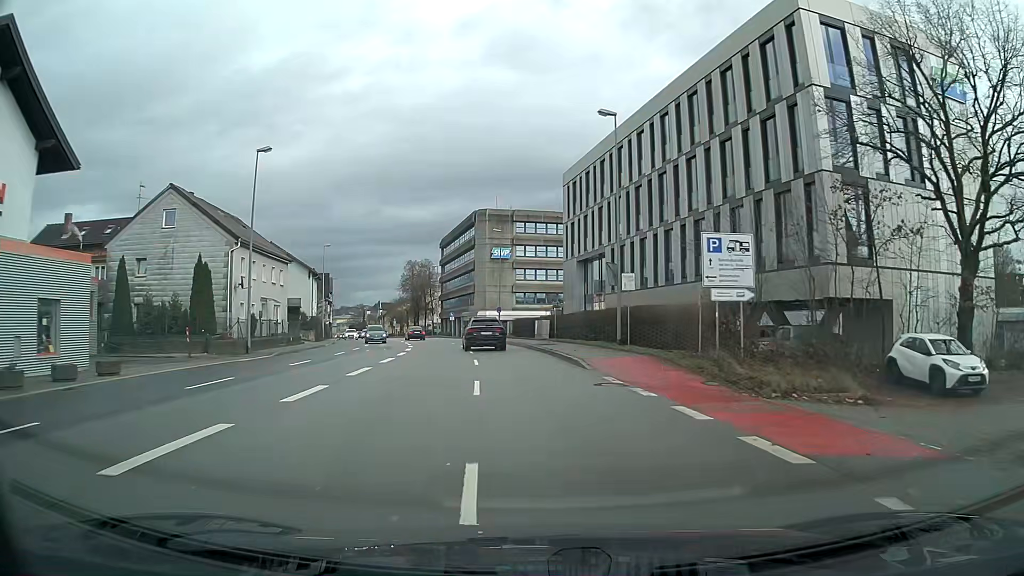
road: primary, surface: asphalt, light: Day
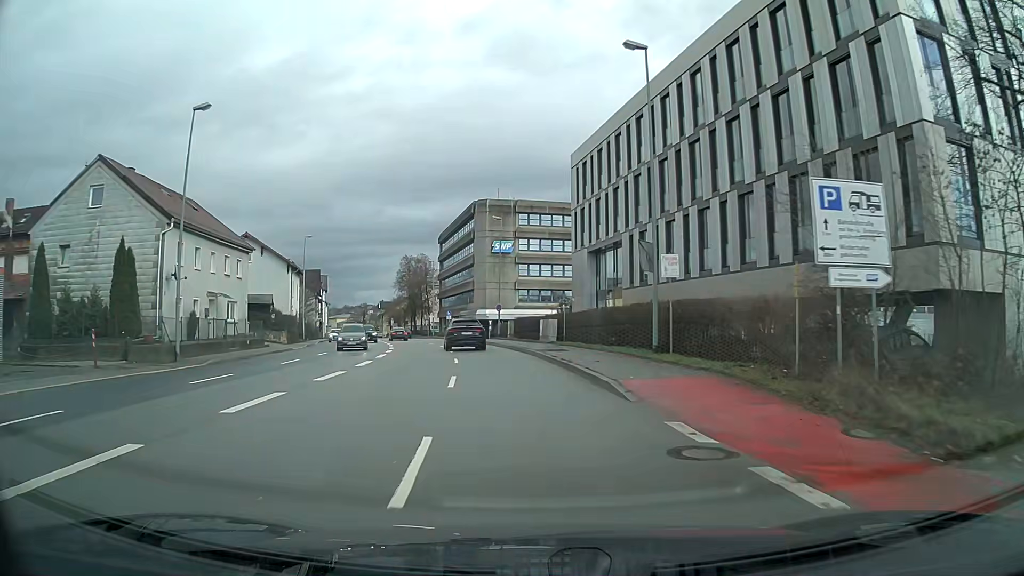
(-0.1, +7.6) m; -1°
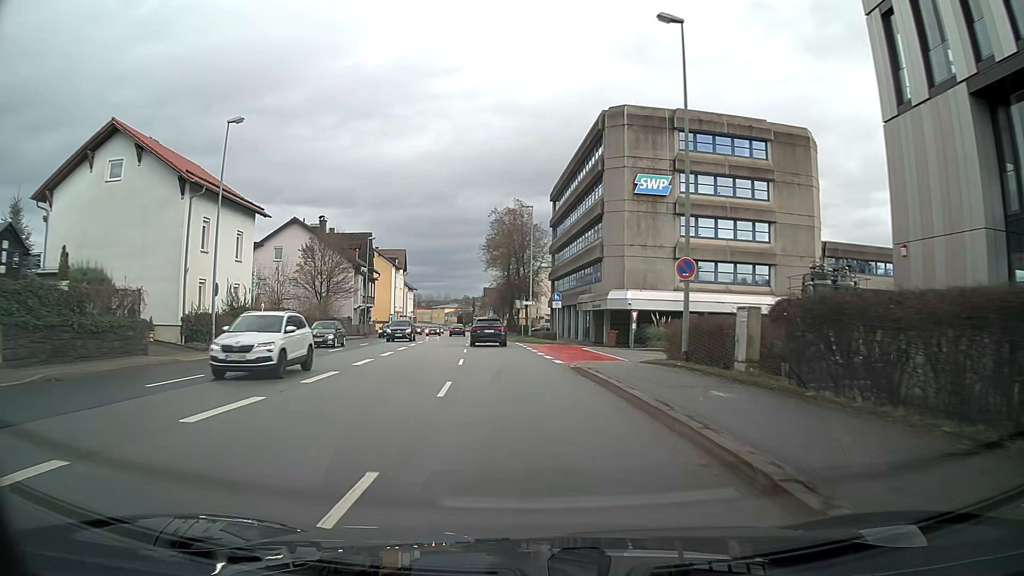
(-3.4, +38.1) m; -10°
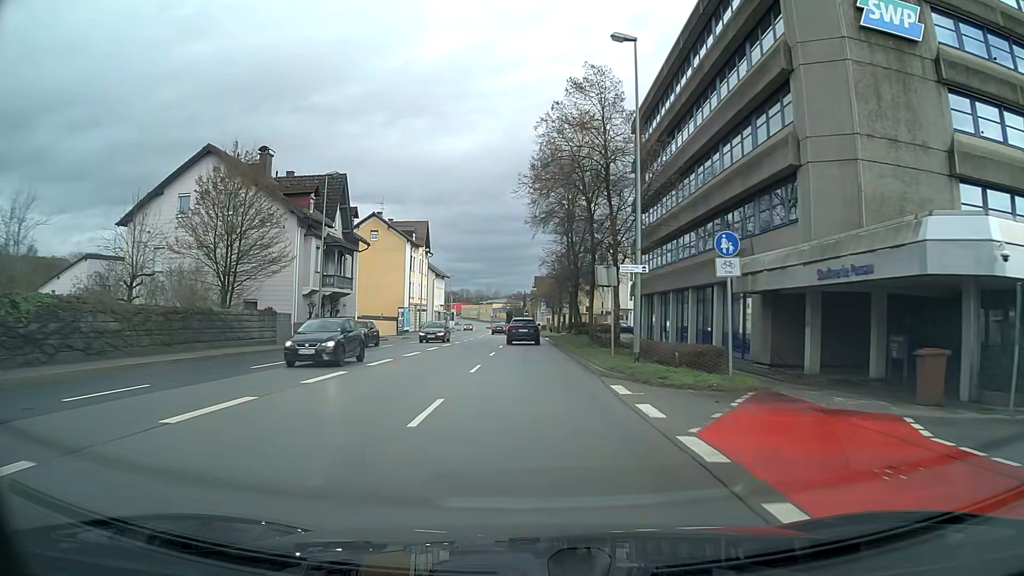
(-1.5, +30.8) m; -4°
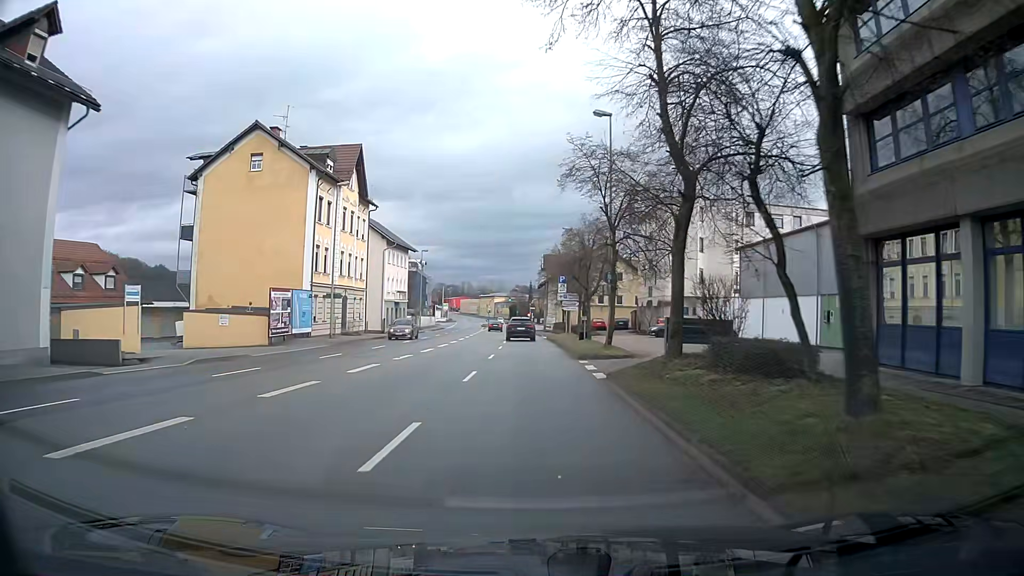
(-0.2, +38.6) m; -2°
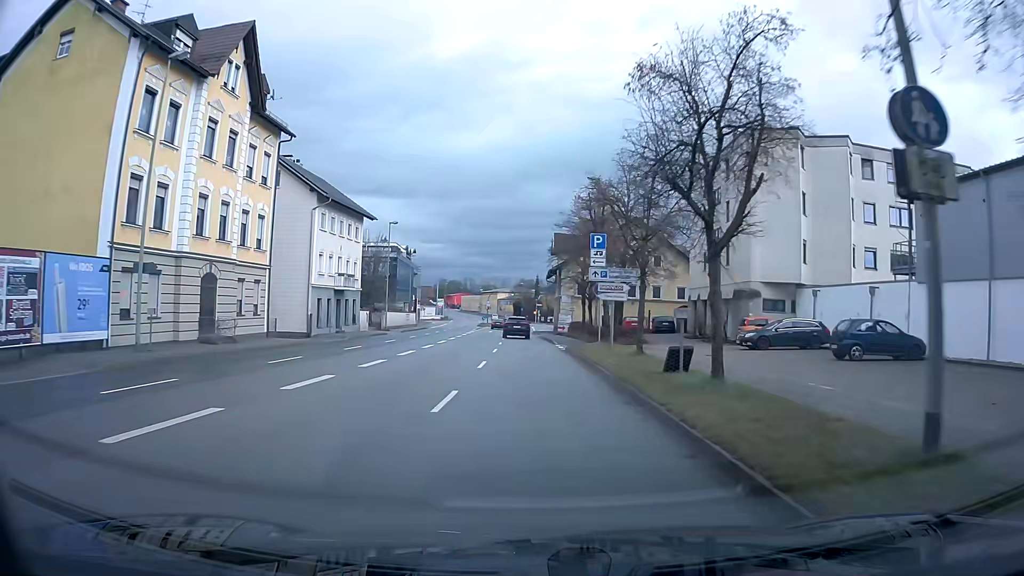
(+0.3, +23.2) m; 0°
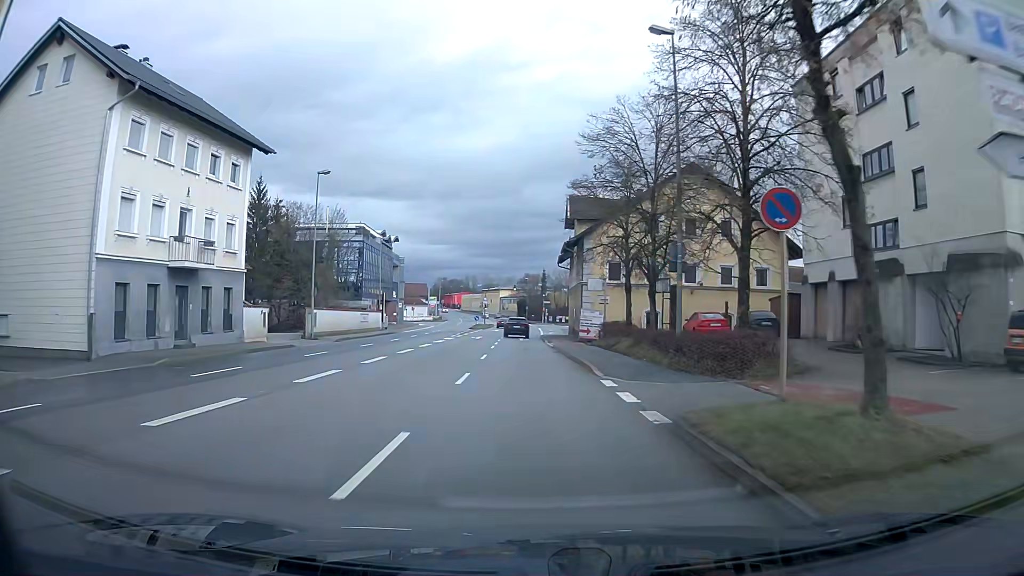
(+0.1, +23.0) m; 0°
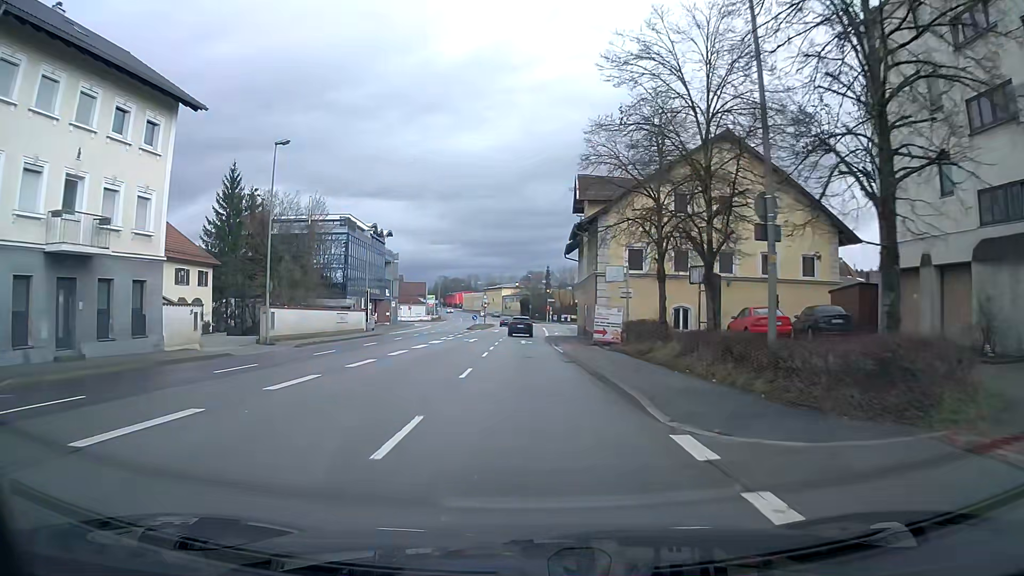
(0.0, +7.6) m; 0°
(0, +10) (0, +20) (0, +30) (0, +40) (0, +50) (0, +60) (0, +70) (0, +80) (0, +90) (-1, +100) m
